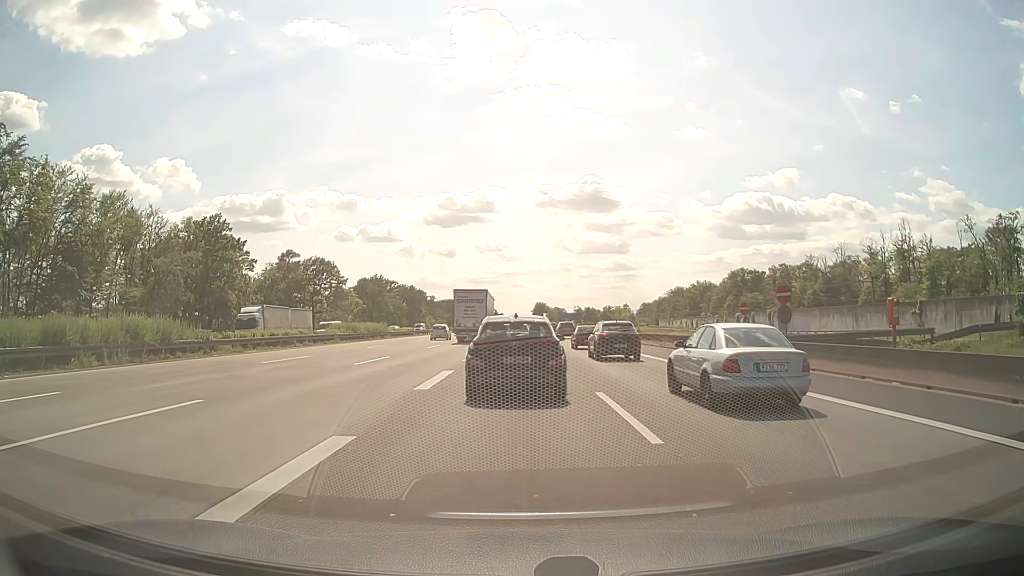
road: motorway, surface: asphalt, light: Day
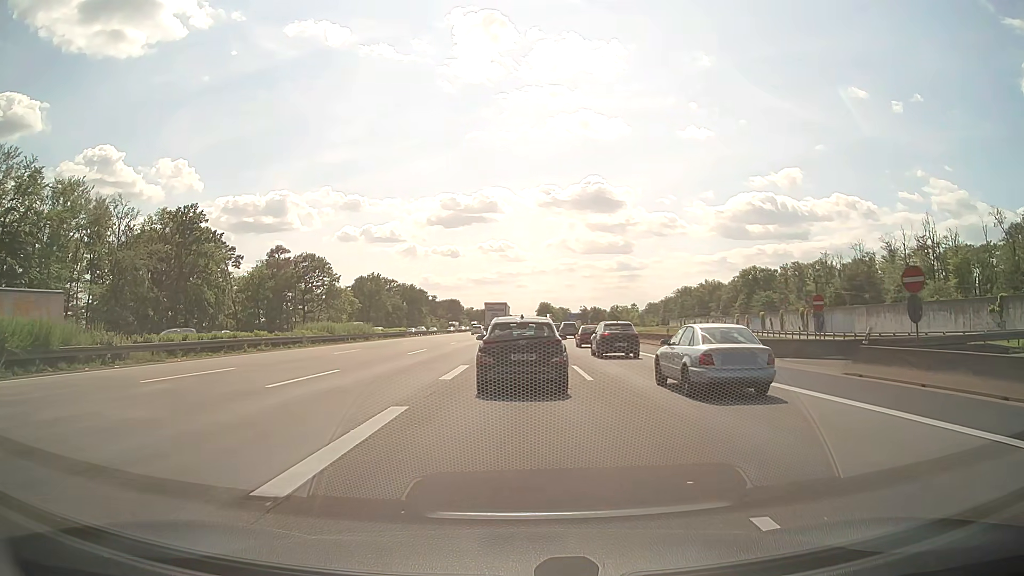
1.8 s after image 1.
(-0.1, +9.3) m; 0°
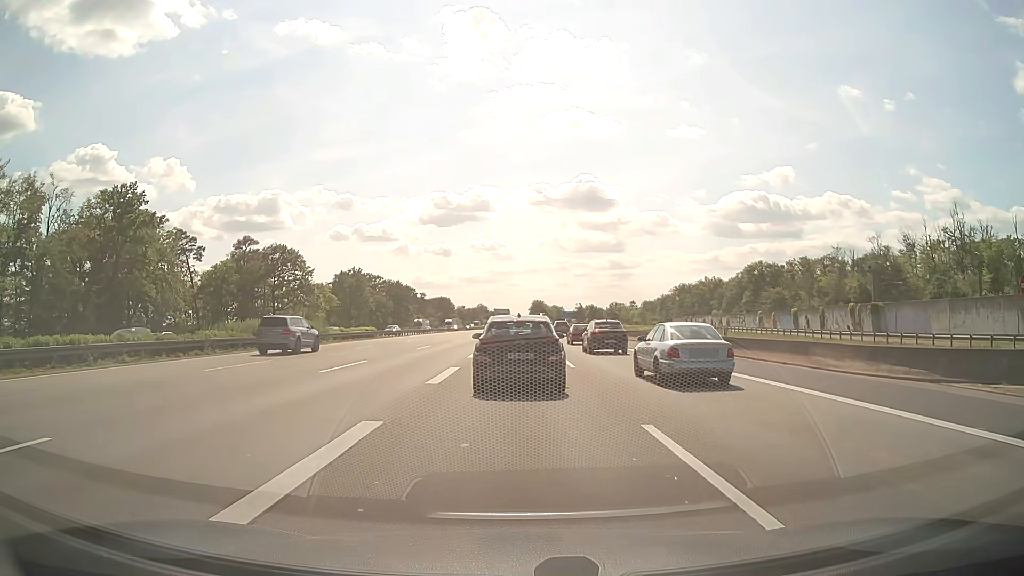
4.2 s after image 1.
(0.0, +14.0) m; 0°
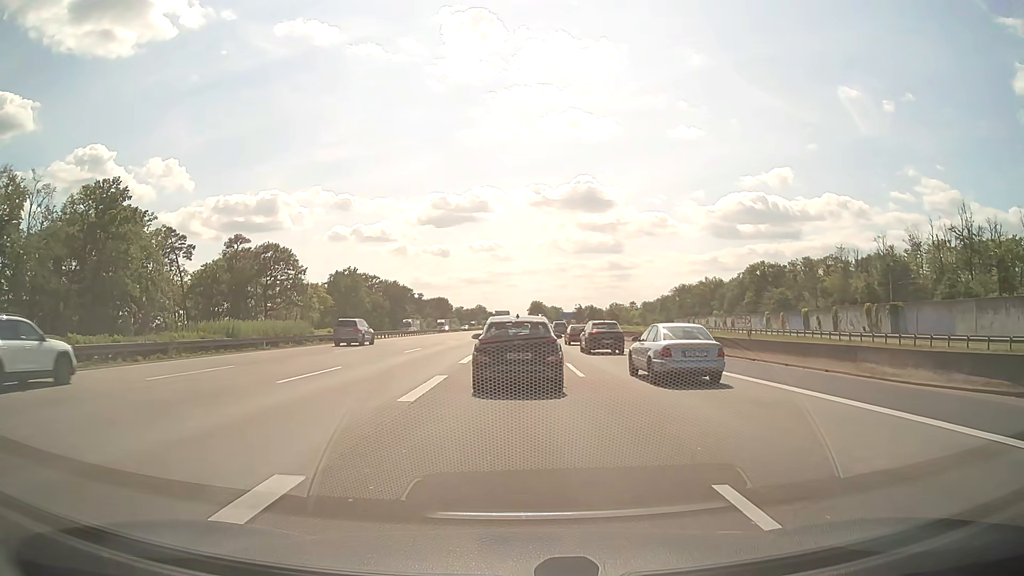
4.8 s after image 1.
(0.0, +3.5) m; +1°
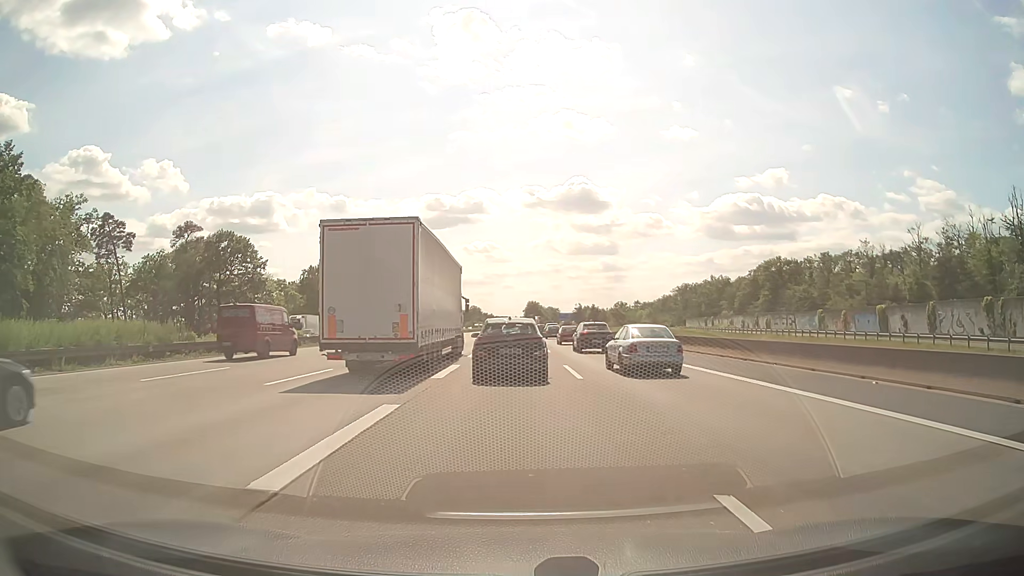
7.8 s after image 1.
(+0.1, +18.8) m; 0°
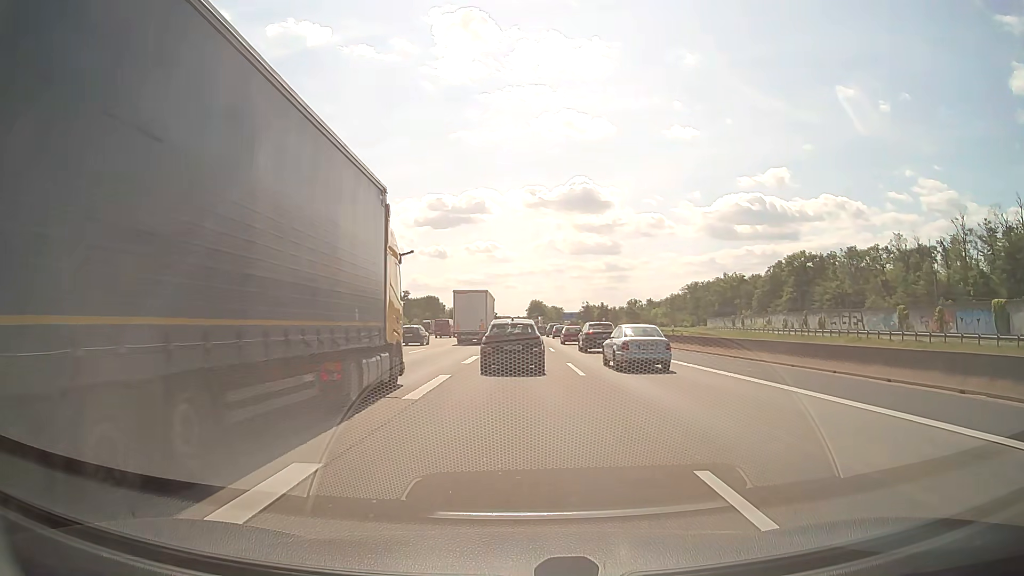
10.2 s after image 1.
(+0.1, +17.3) m; 0°
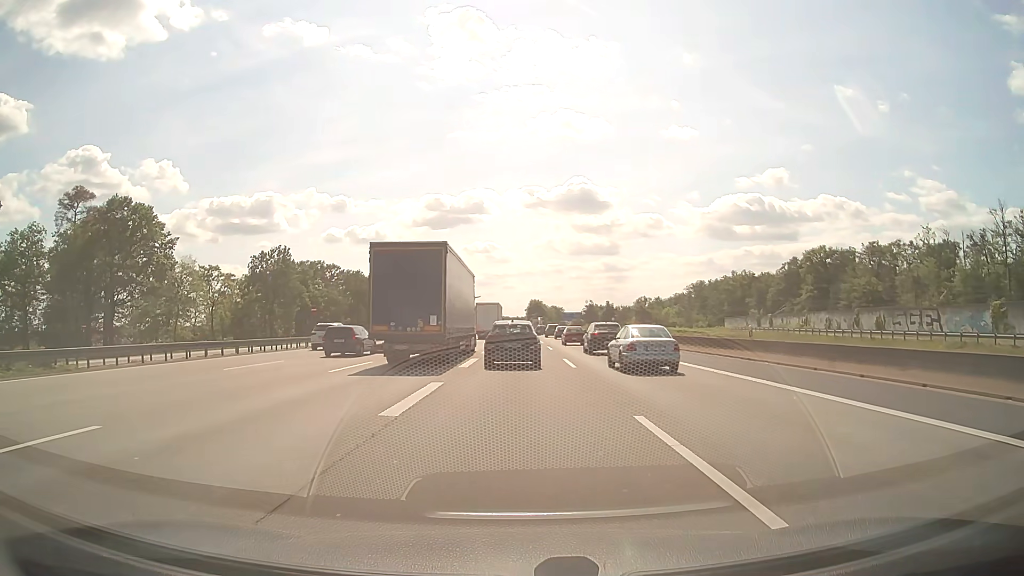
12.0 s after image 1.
(0.0, +14.5) m; 0°
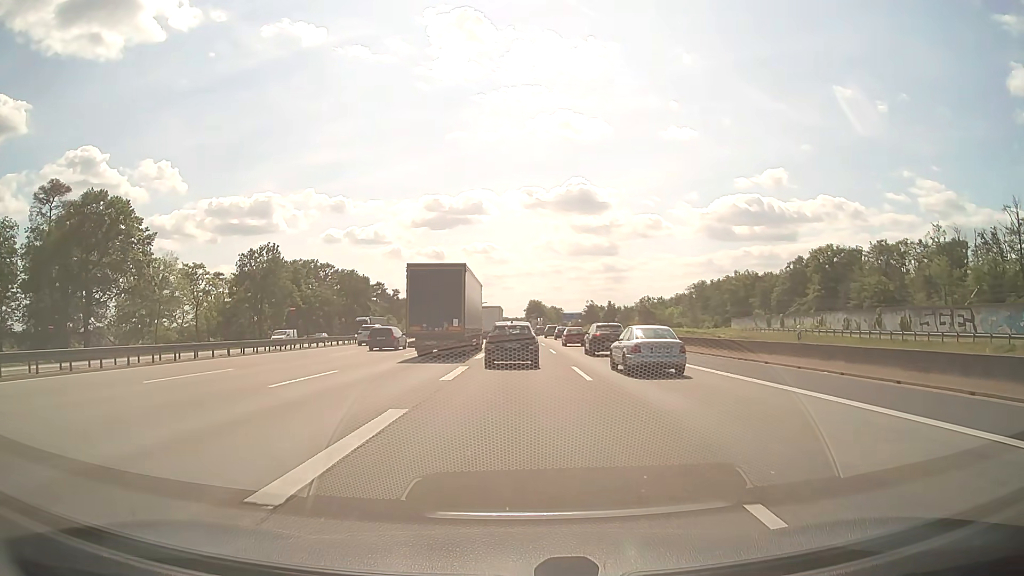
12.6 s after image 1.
(0.0, +5.2) m; 0°
(0, +10) (0, +20) (0, +30) (0, +40) (0, +50) (+1, +60) (+1, +70) (+1, +80) (+1, +90) (+1, +100) m
